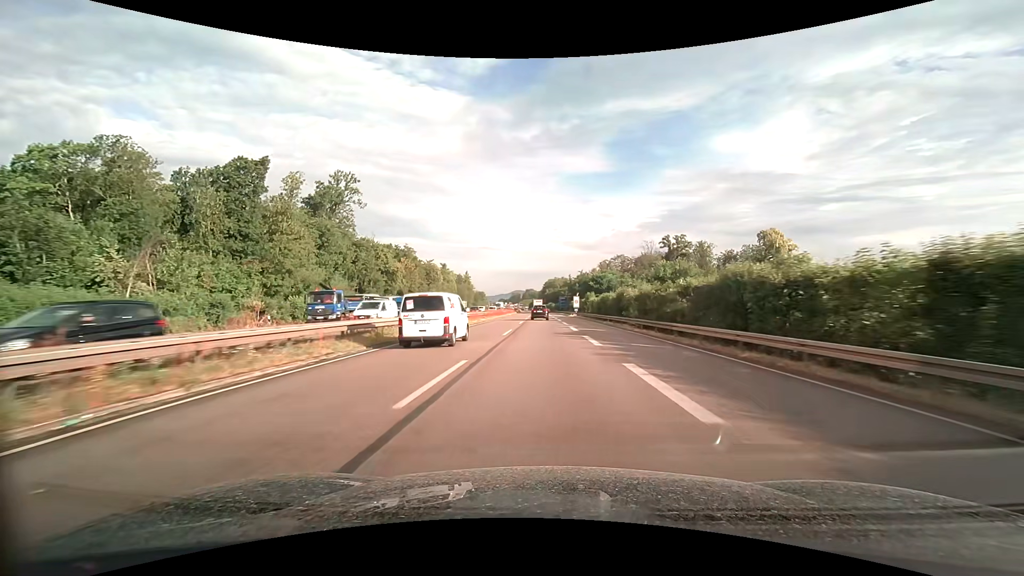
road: trunk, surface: asphalt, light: Day
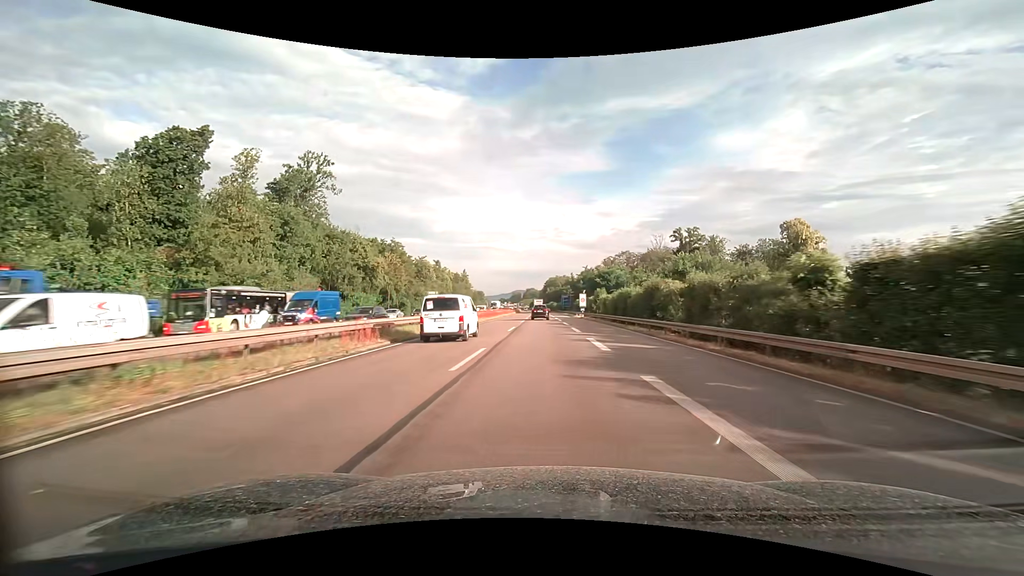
(0.0, +14.3) m; 0°
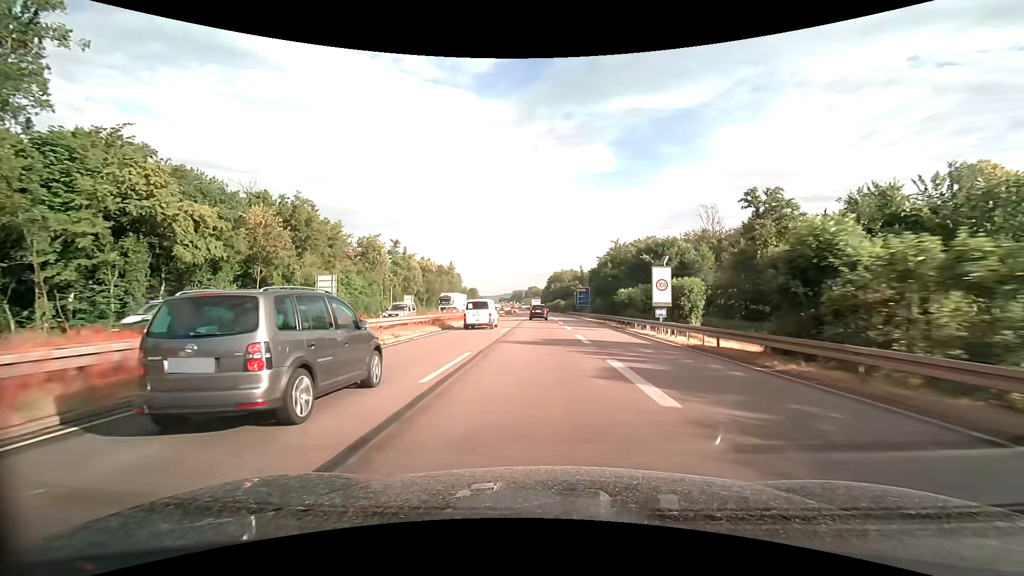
(-0.1, +56.7) m; 0°
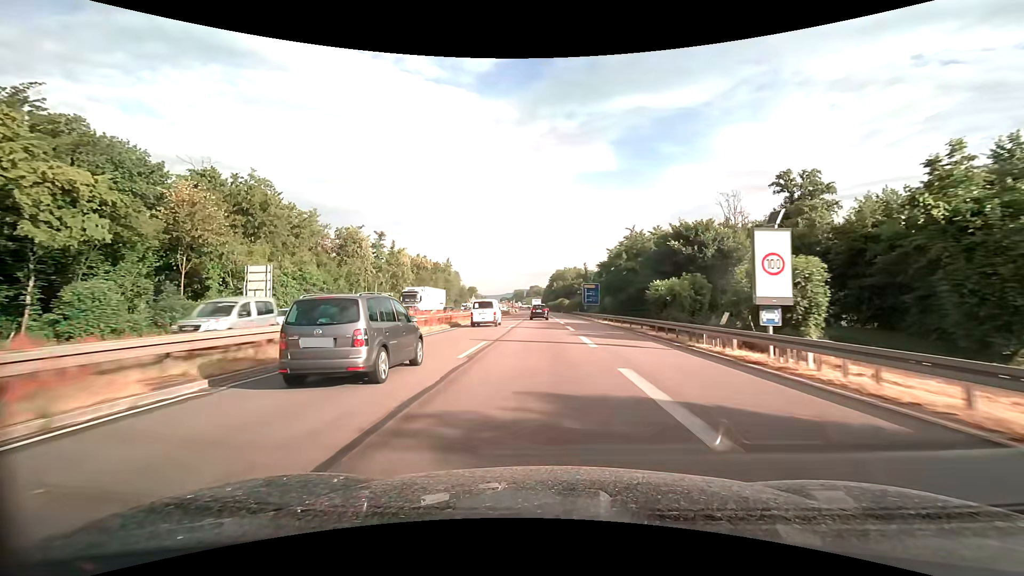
(0.0, +14.0) m; 0°
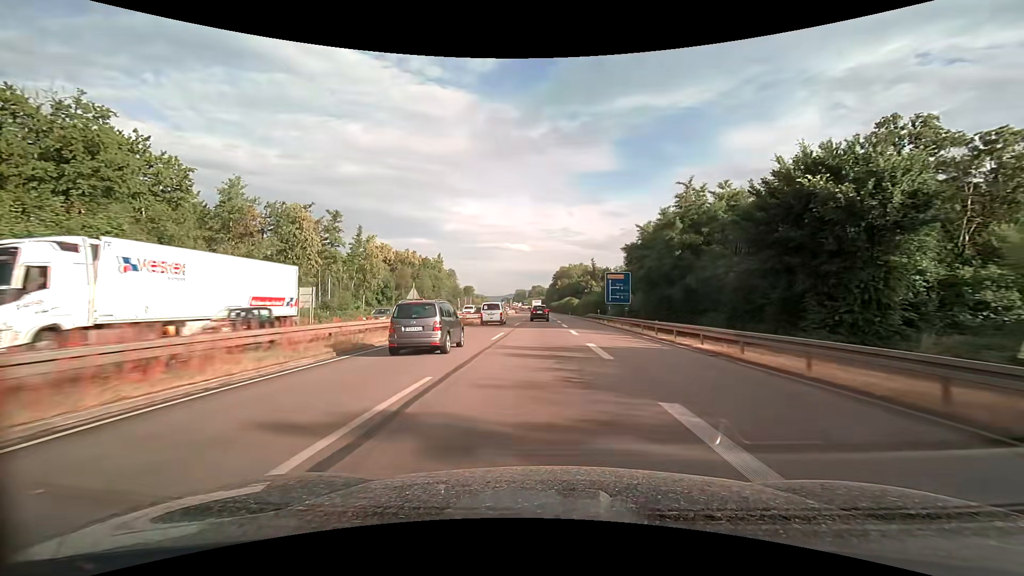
(-0.1, +27.9) m; 0°
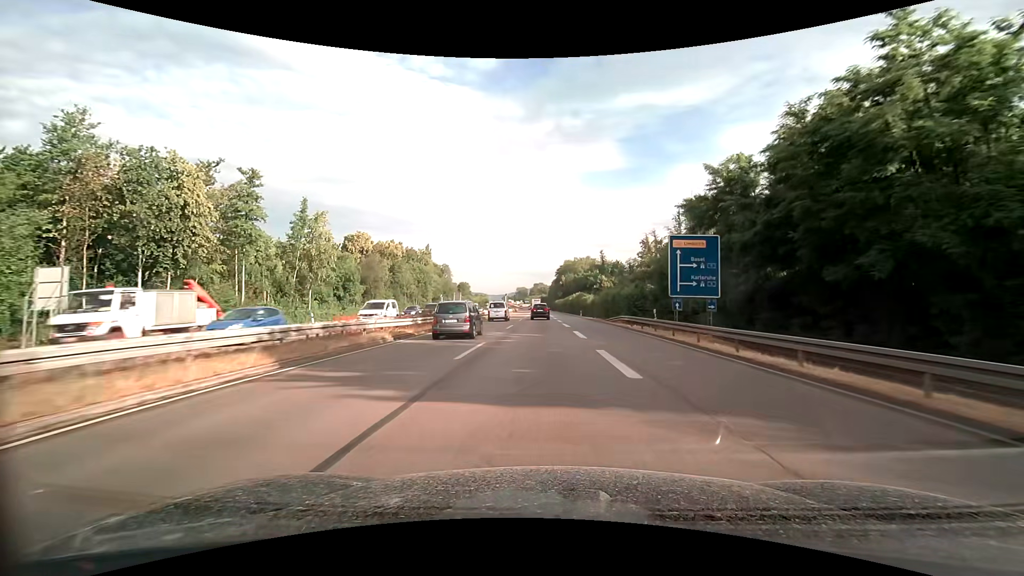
(-0.1, +27.6) m; -1°
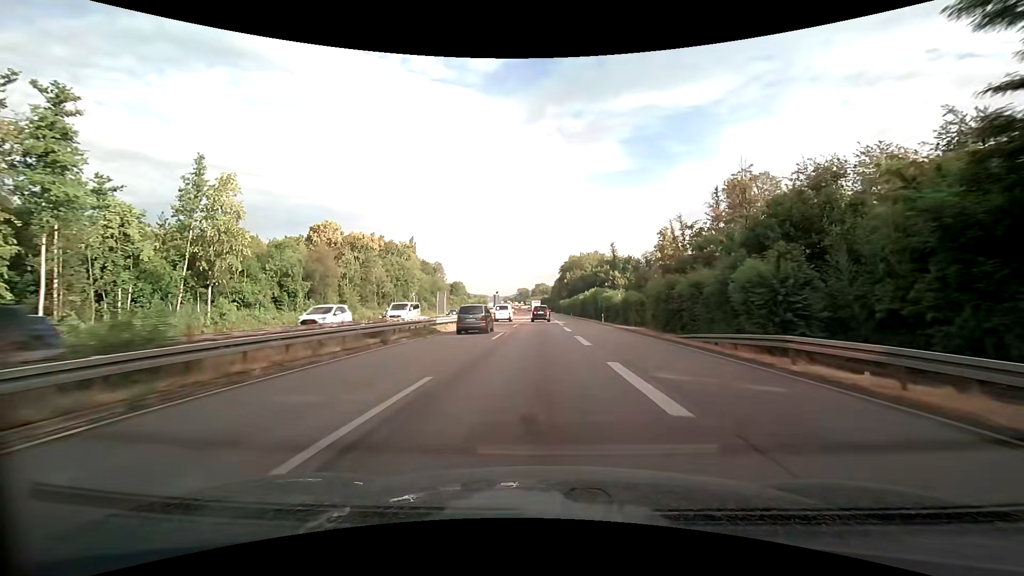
(+0.1, +27.3) m; 0°
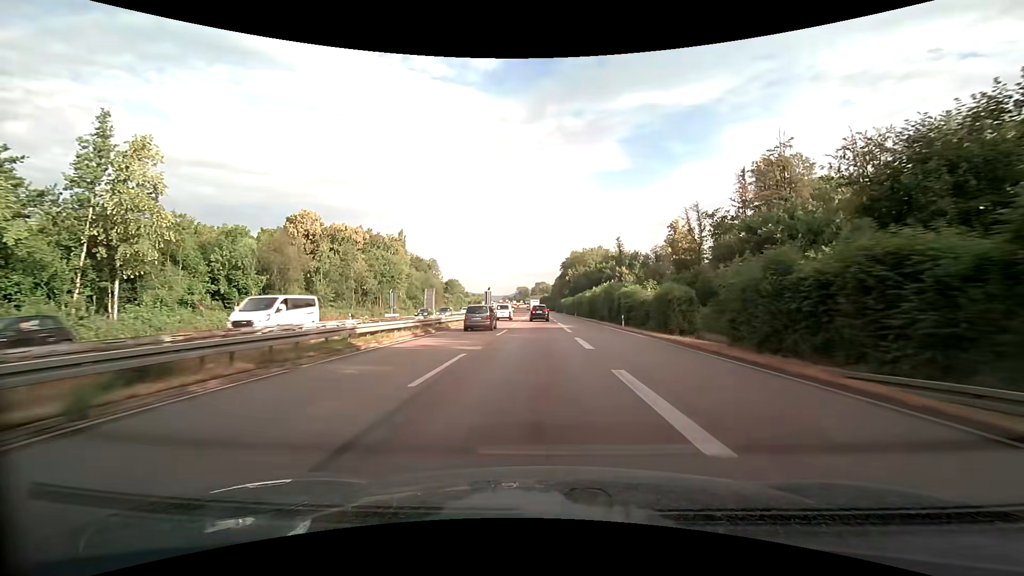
(0.0, +13.6) m; 0°
(0, +10) (0, +20) (0, +30) (0, +40) (0, +50) (0, +60) (0, +70) (-1, +80) (-1, +90) (-1, +100) m
